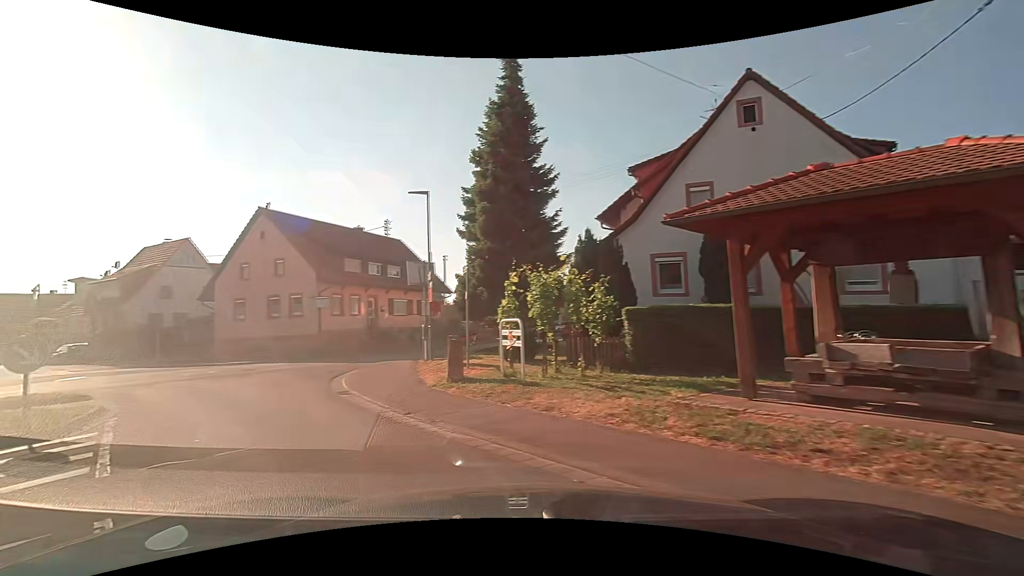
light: Day
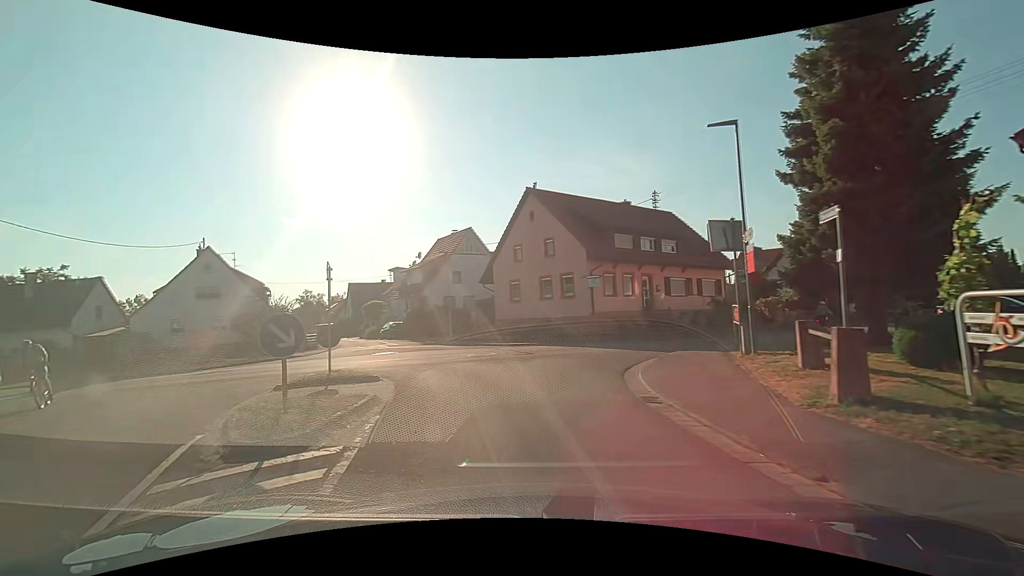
(-1.1, +4.1) m; -26°
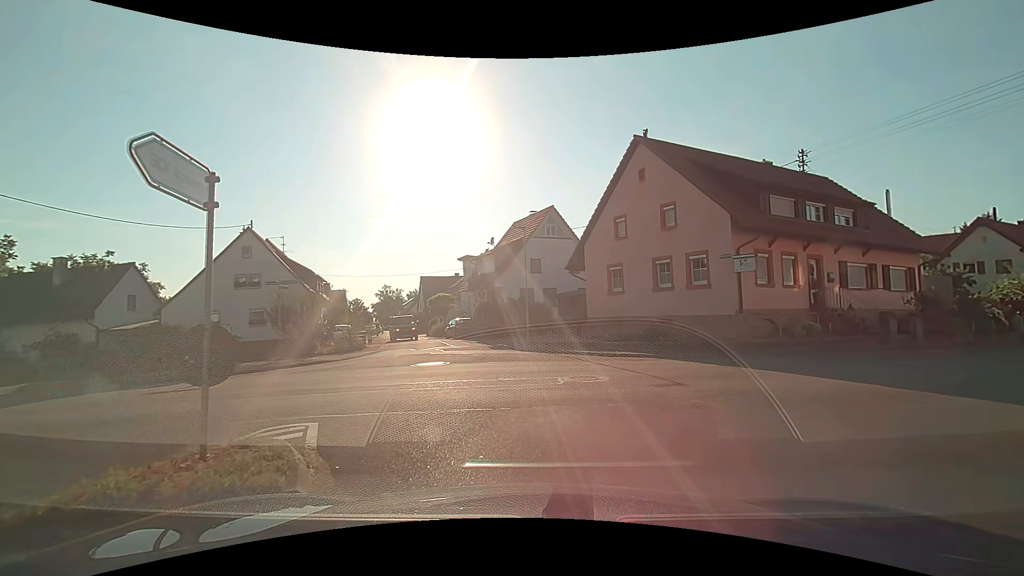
(-1.0, +8.4) m; -9°
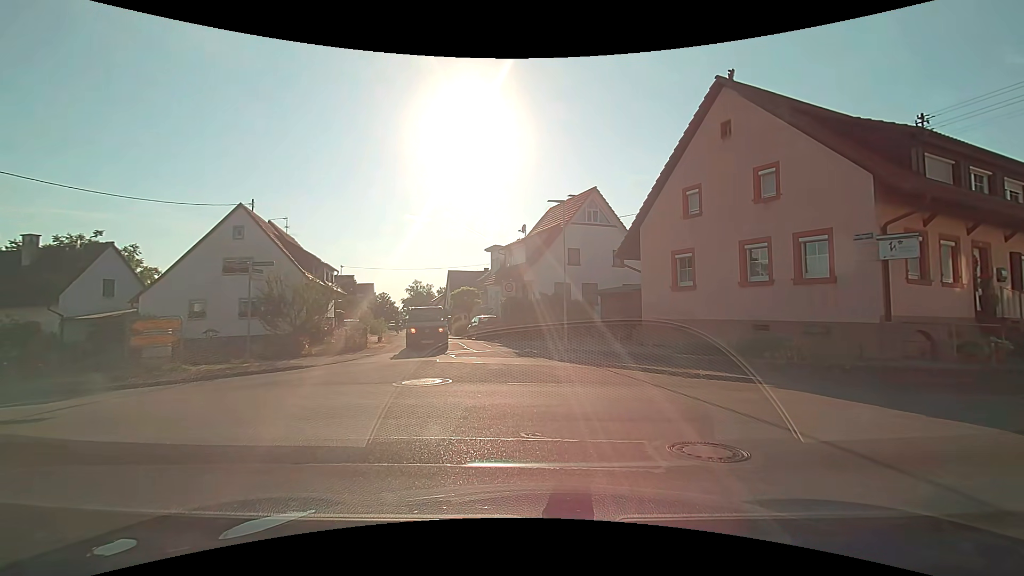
(-0.1, +5.4) m; -5°
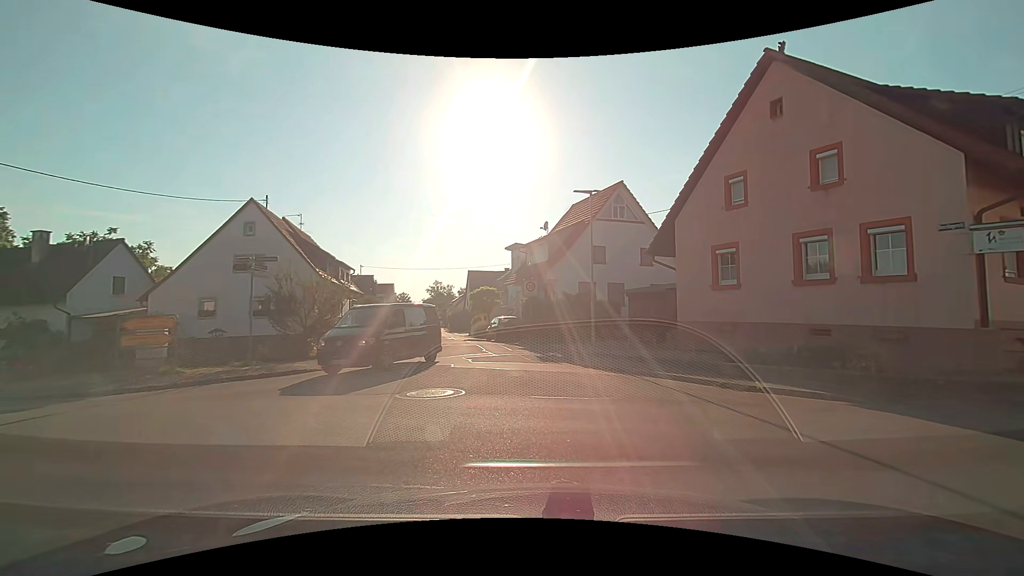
(0.0, +1.6) m; 0°
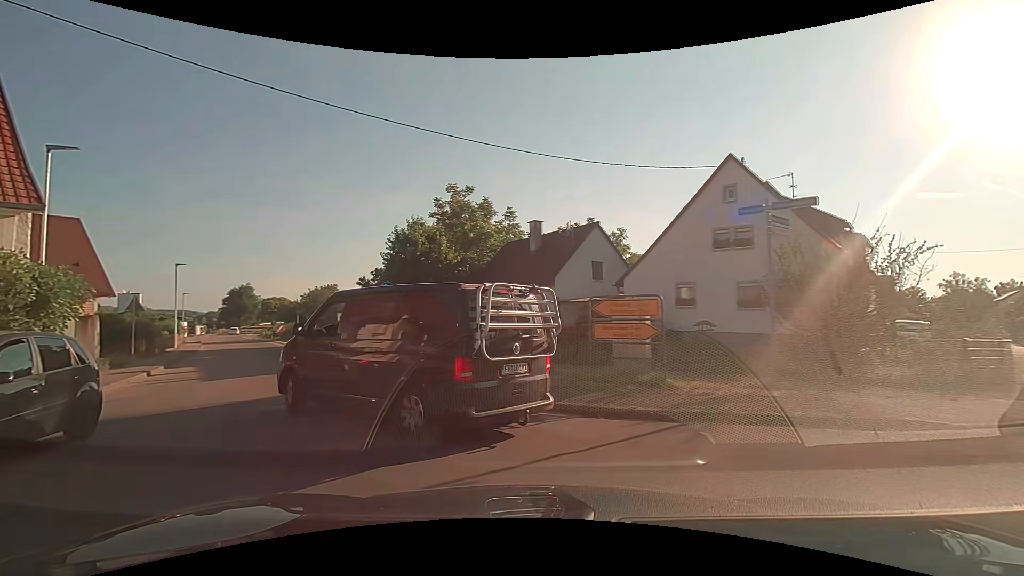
(-4.1, +7.5) m; -50°
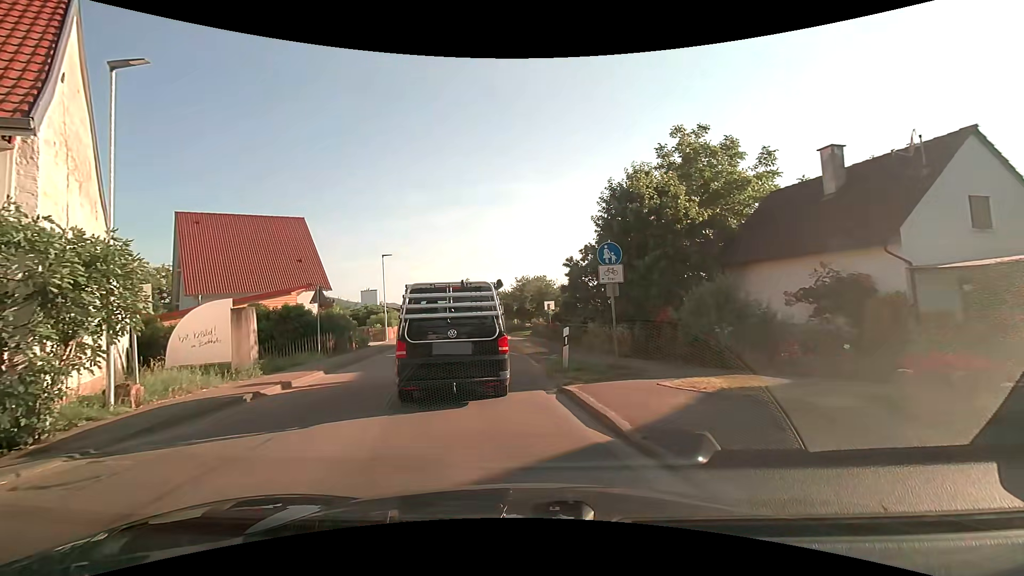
(-1.9, +7.9) m; -25°
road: tertiary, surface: asphalt
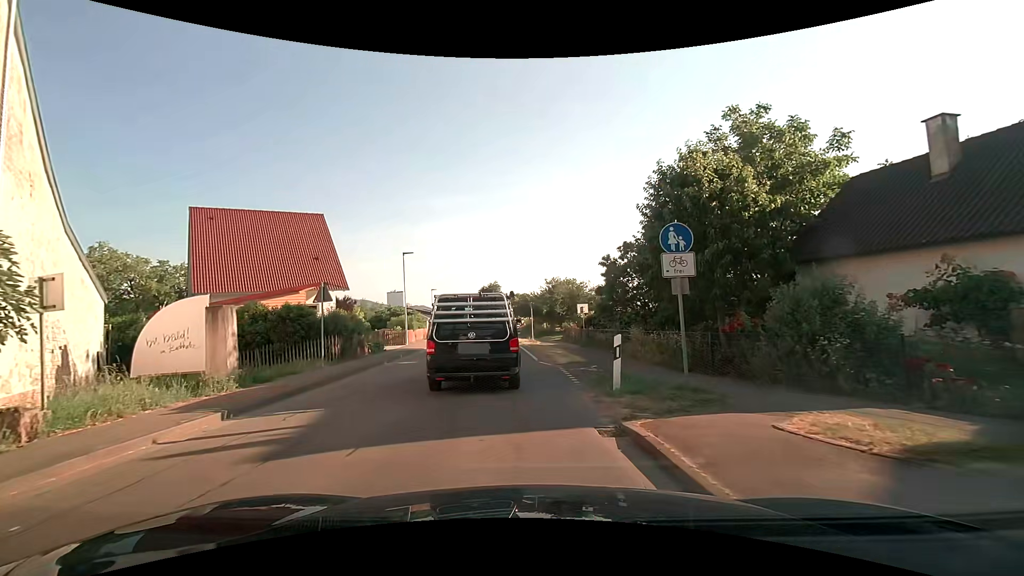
(0.0, +2.9) m; -3°
(0, +10) (-1, +20) (-1, +30) (-2, +40) (-2, +50) (-4, +60) (-5, +70) (-6, +80) (-6, +90) (-7, +100) m
